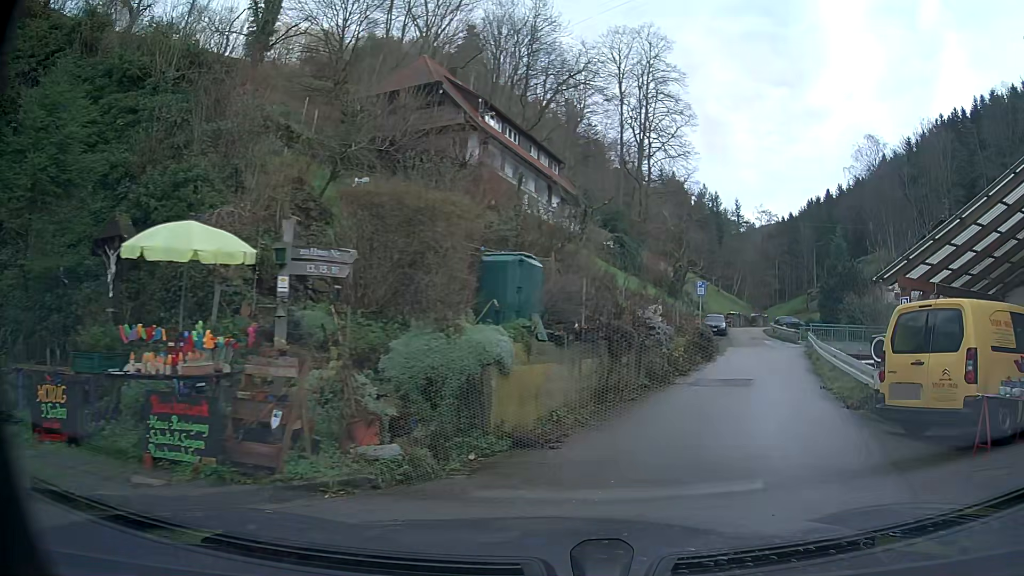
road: service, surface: asphalt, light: Day
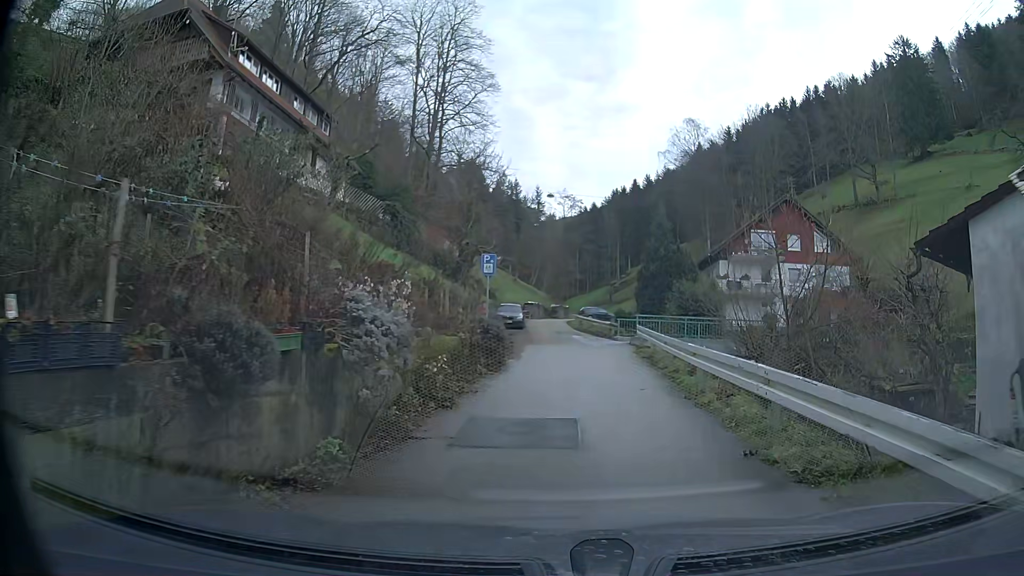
(+1.2, +7.9) m; +14°
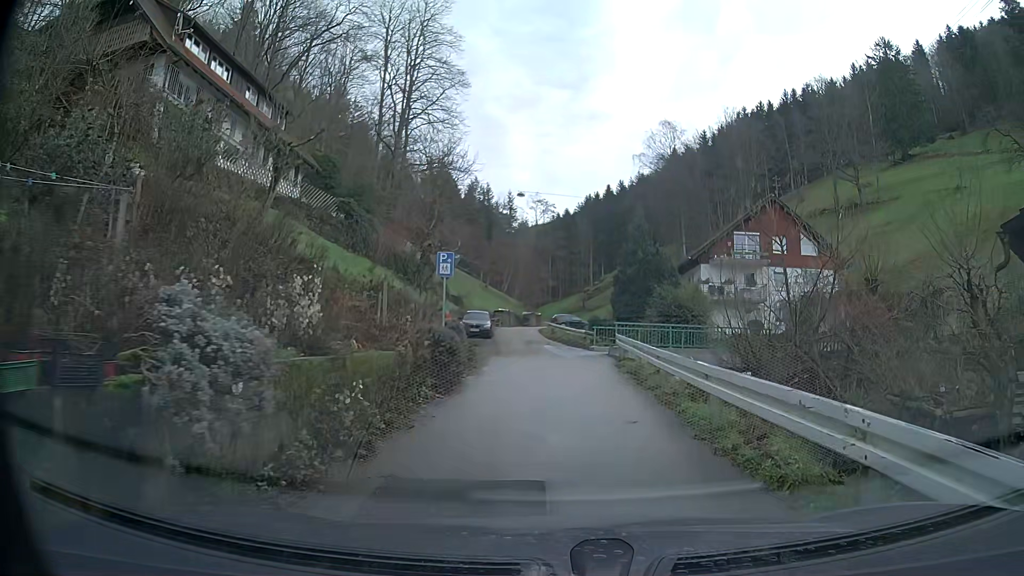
(0.0, +2.9) m; +1°
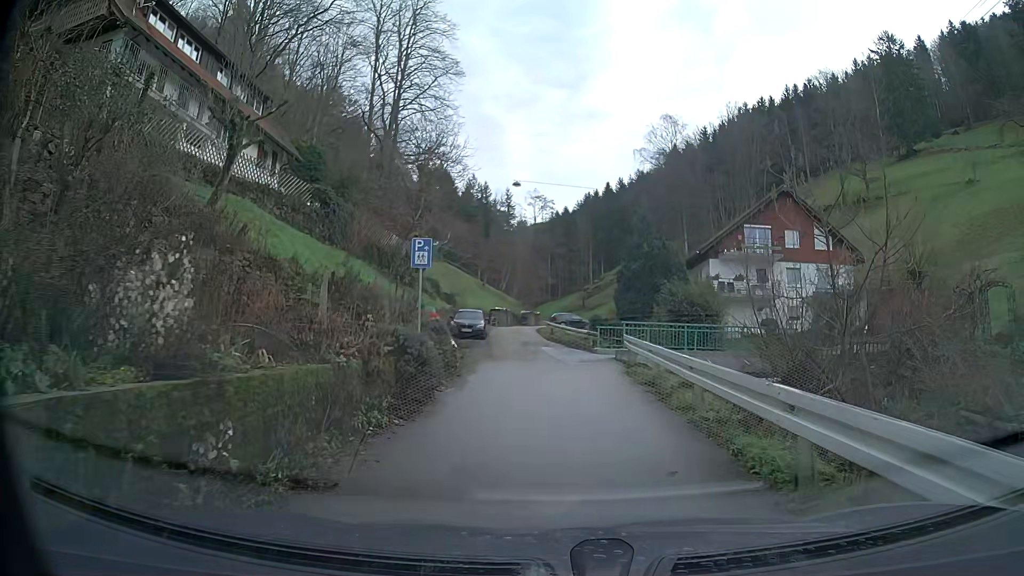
(0.0, +2.9) m; +1°
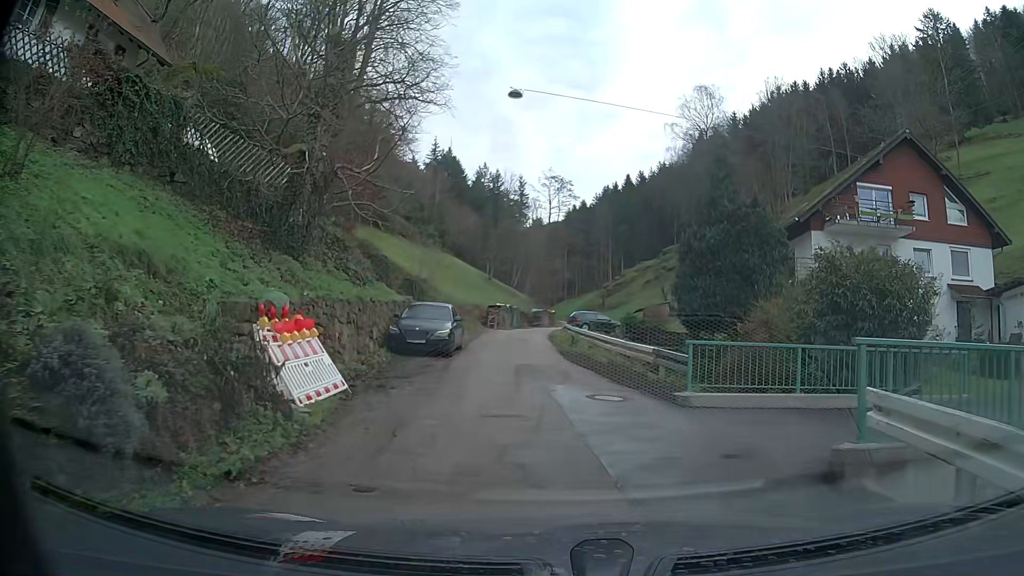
(-0.1, +15.4) m; -1°
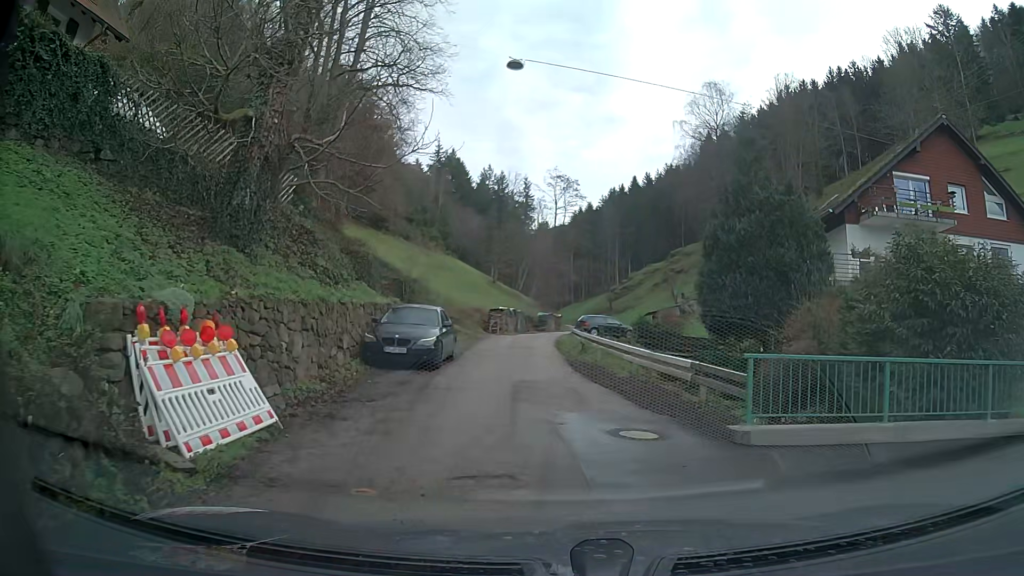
(0.0, +3.1) m; -1°
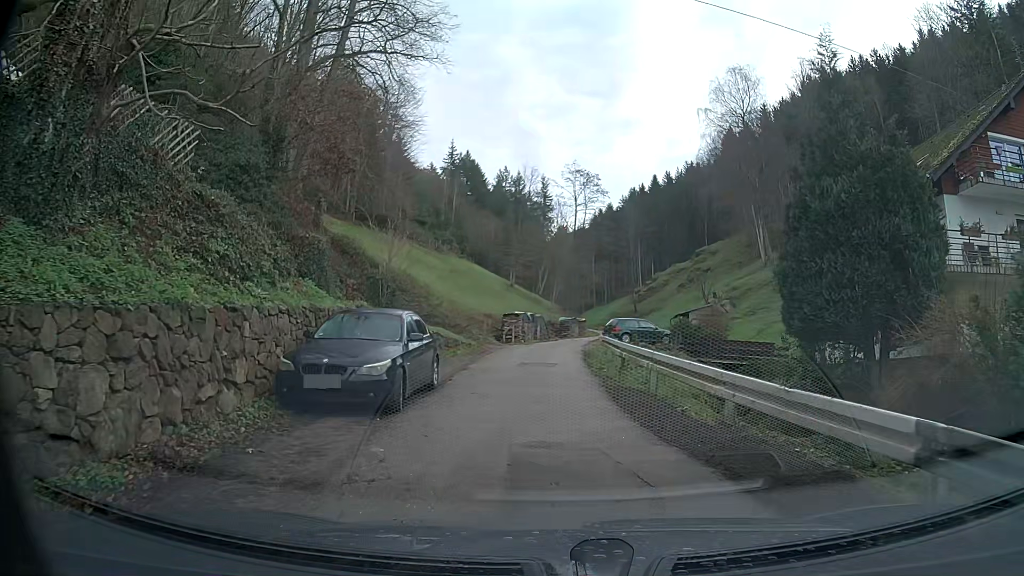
(-0.1, +6.1) m; -1°
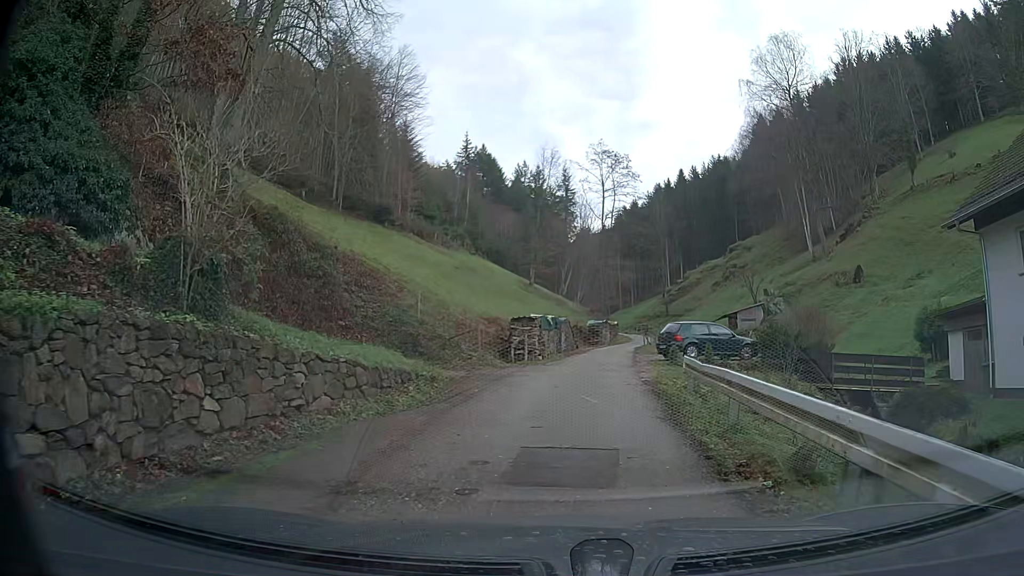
(-0.3, +11.4) m; -2°
(0, +10) (+1, +20) (+2, +30) (+3, +40) (+5, +50) (+7, +59) (+9, +69) (+10, +79) (+11, +89) (+12, +99) m
